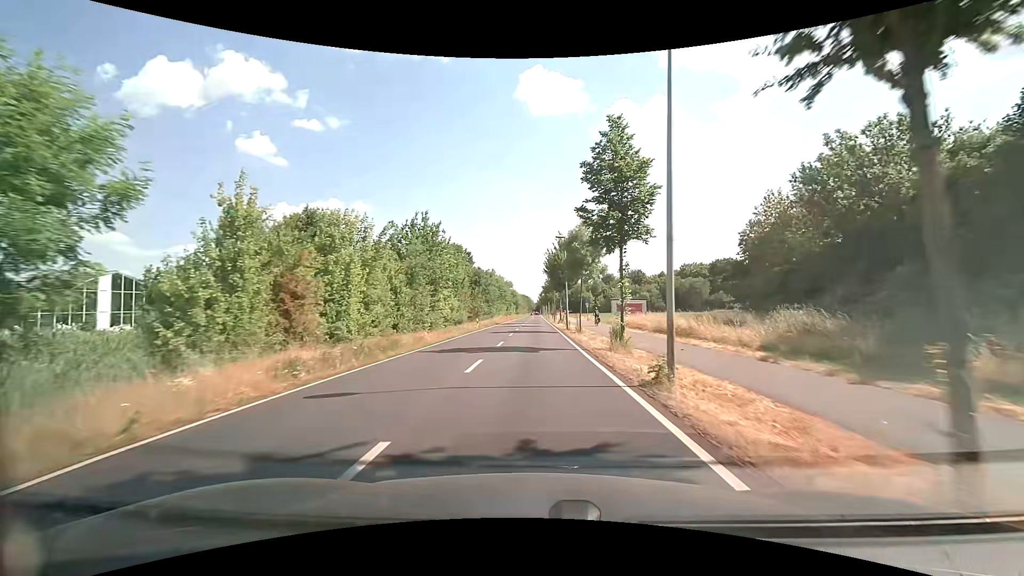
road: secondary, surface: asphalt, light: Day
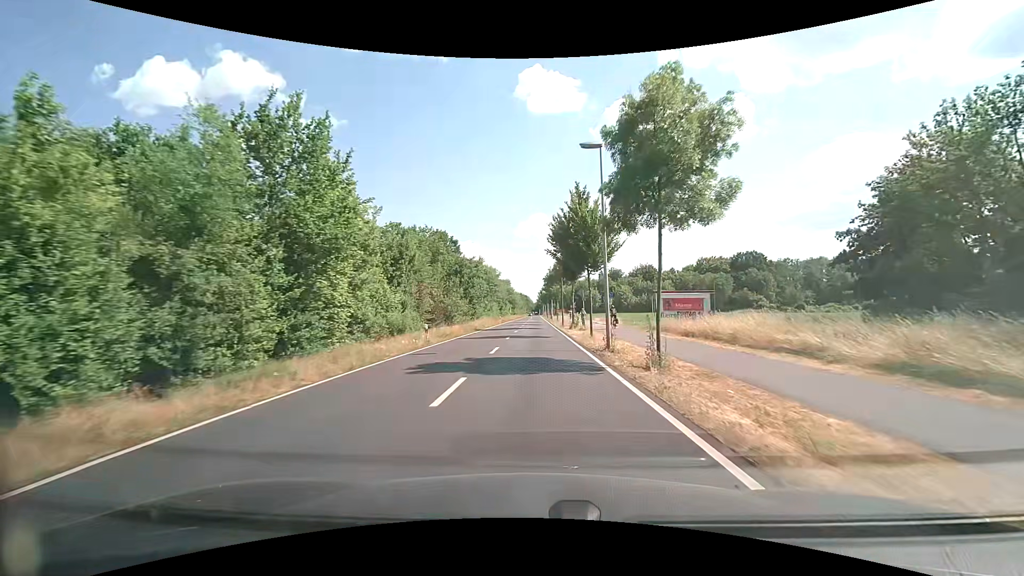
(-0.1, +22.0) m; 0°
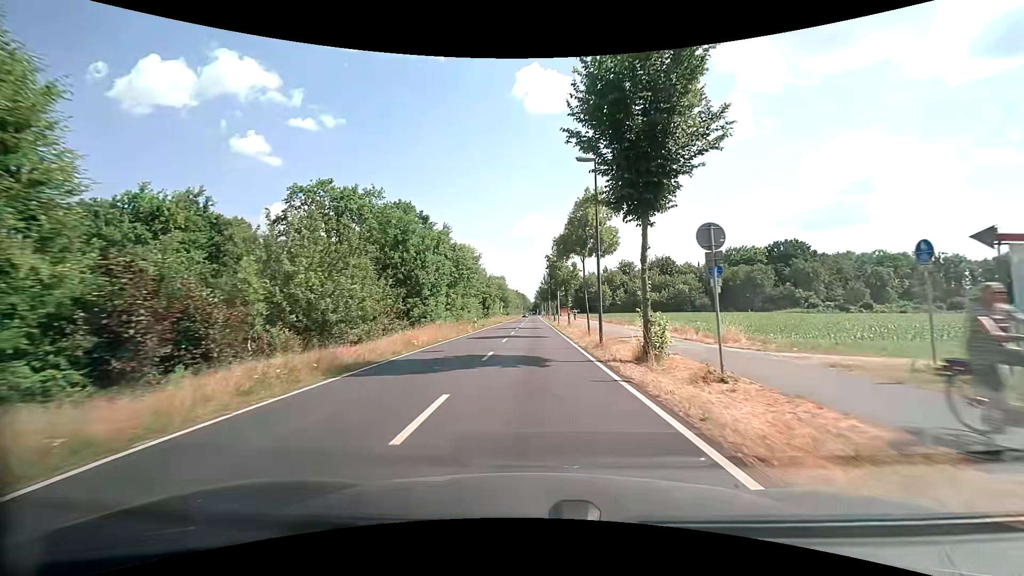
(+0.1, +28.8) m; 0°
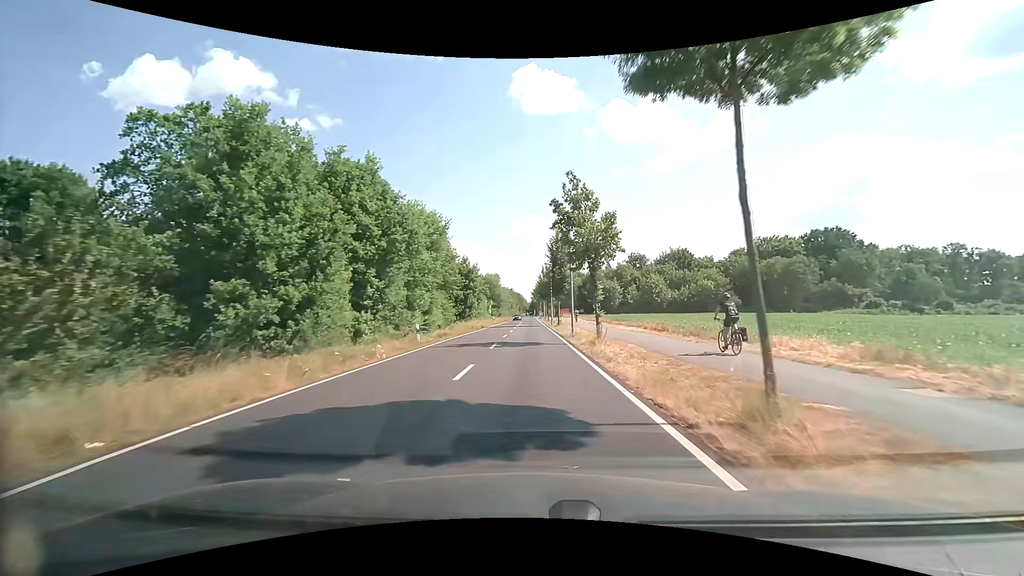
(+0.1, +22.0) m; 0°
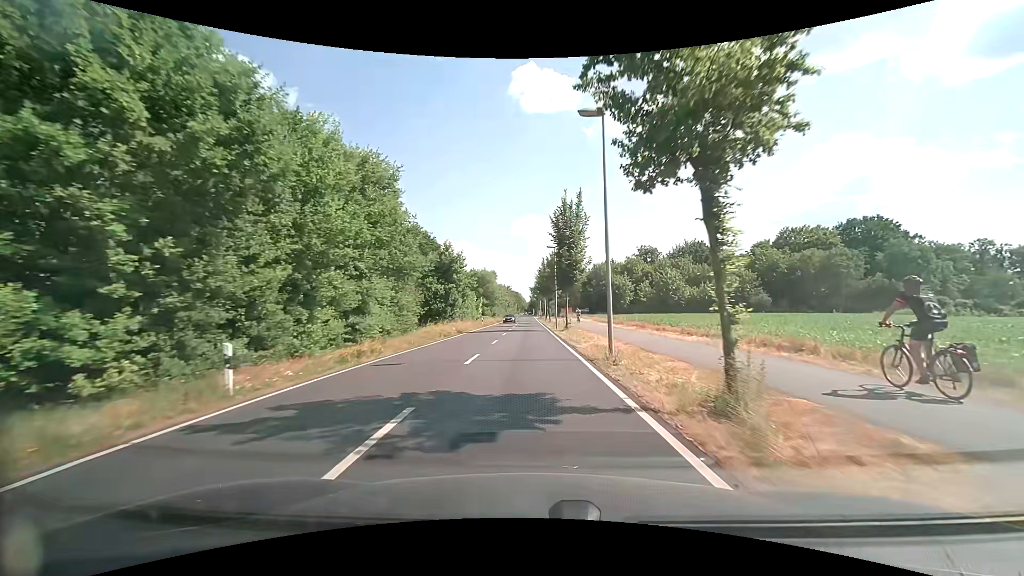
(+0.1, +15.0) m; 0°
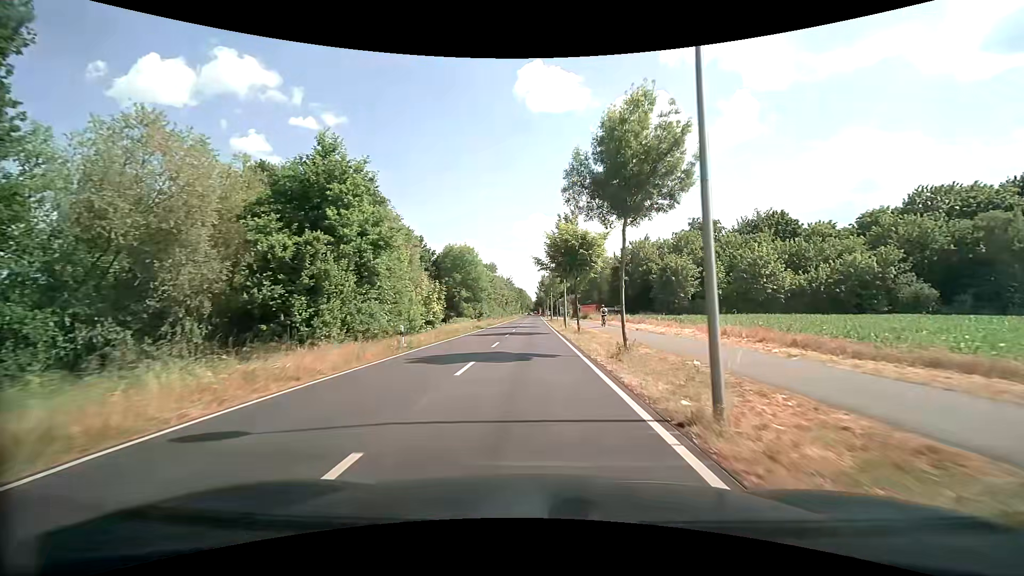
(-0.3, +38.1) m; 0°
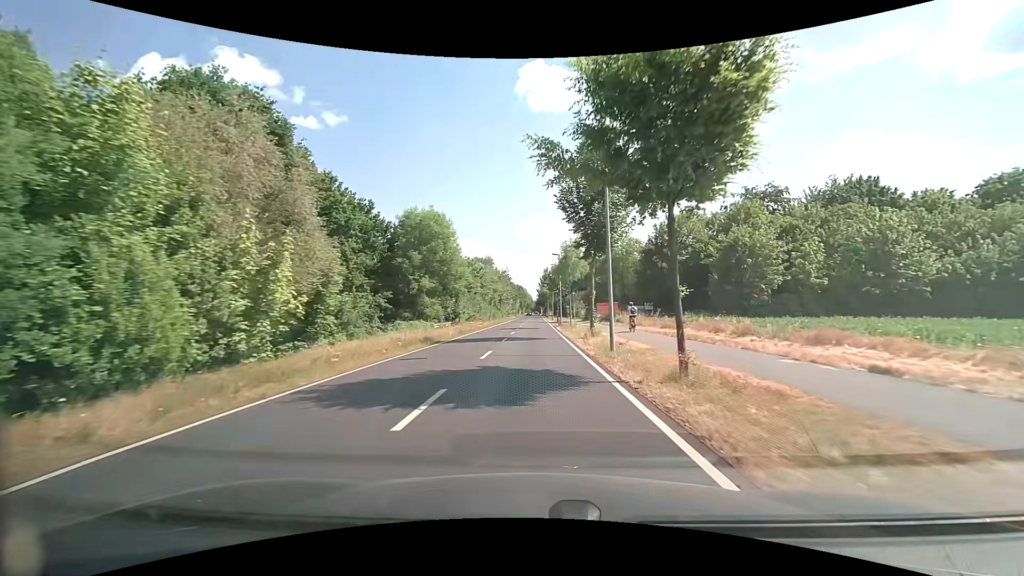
(-0.2, +22.9) m; -1°
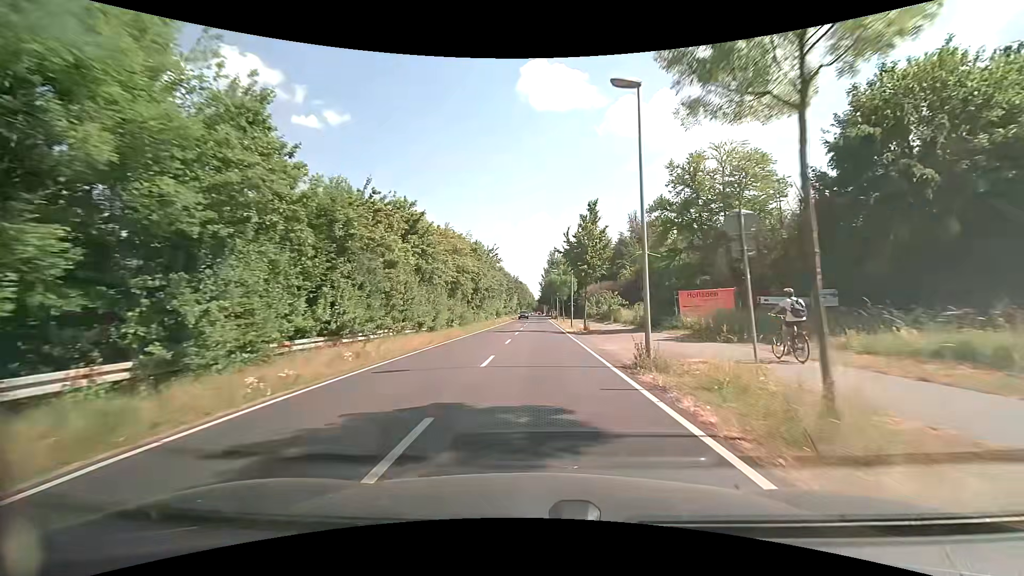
(-0.1, +38.3) m; 0°
(0, +10) (0, +20) (0, +30) (0, +40) (+1, +50) (+1, +60) (+1, +70) (+1, +80) (+1, +90) (+1, +100) m
